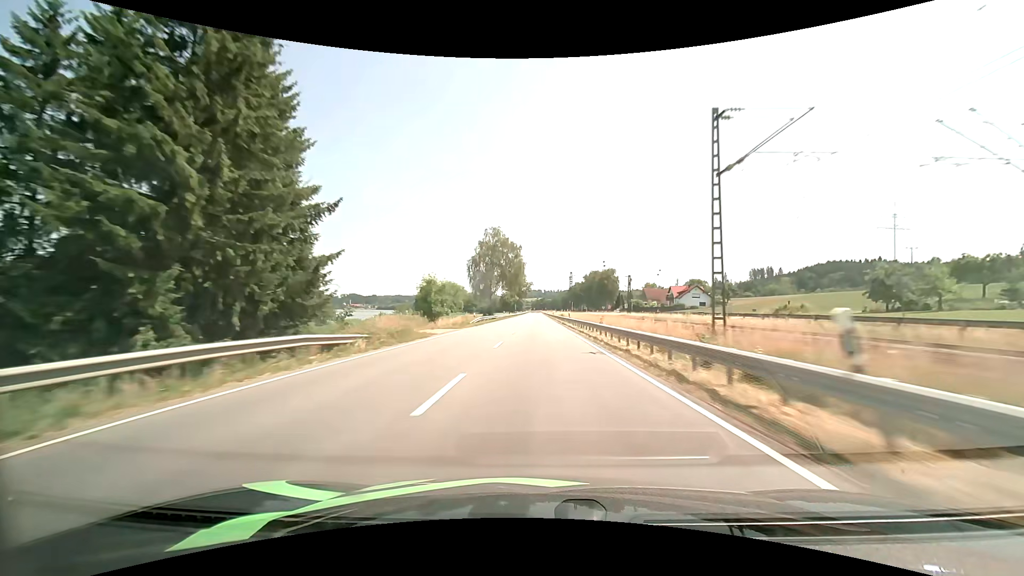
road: primary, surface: asphalt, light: Day
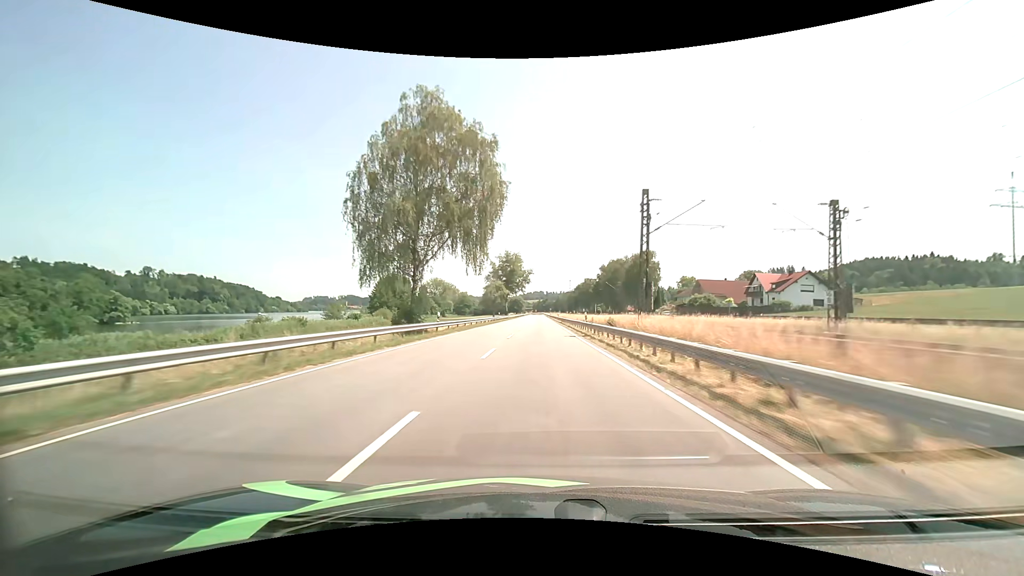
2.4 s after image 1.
(-0.2, +64.2) m; 0°
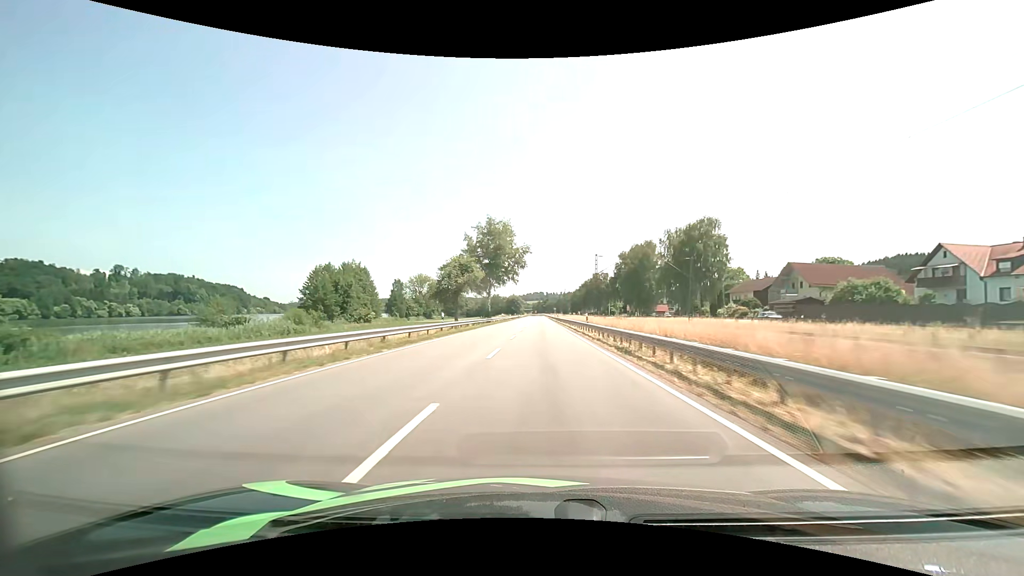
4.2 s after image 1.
(0.0, +47.6) m; 0°
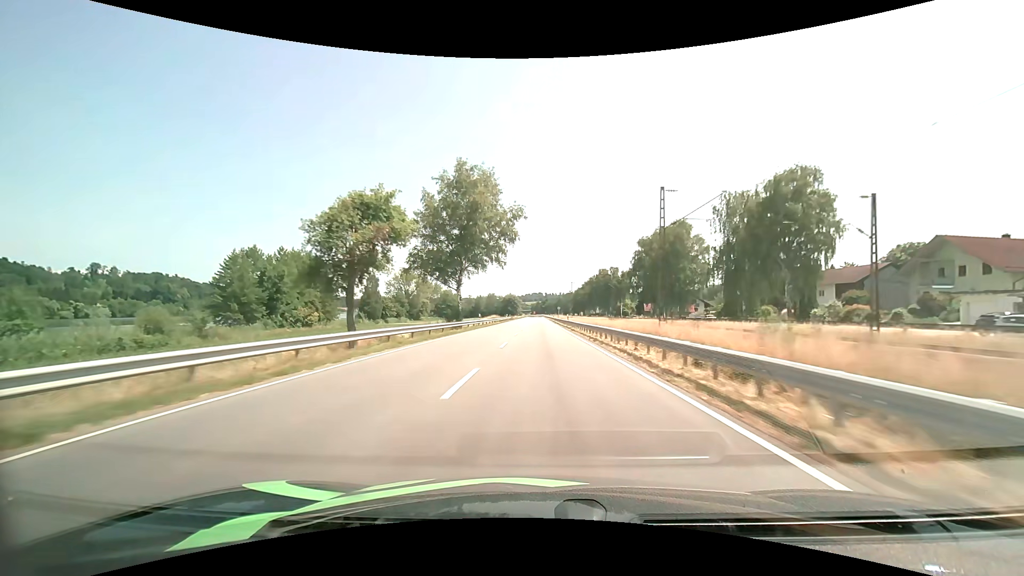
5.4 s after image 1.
(+0.1, +31.5) m; 0°
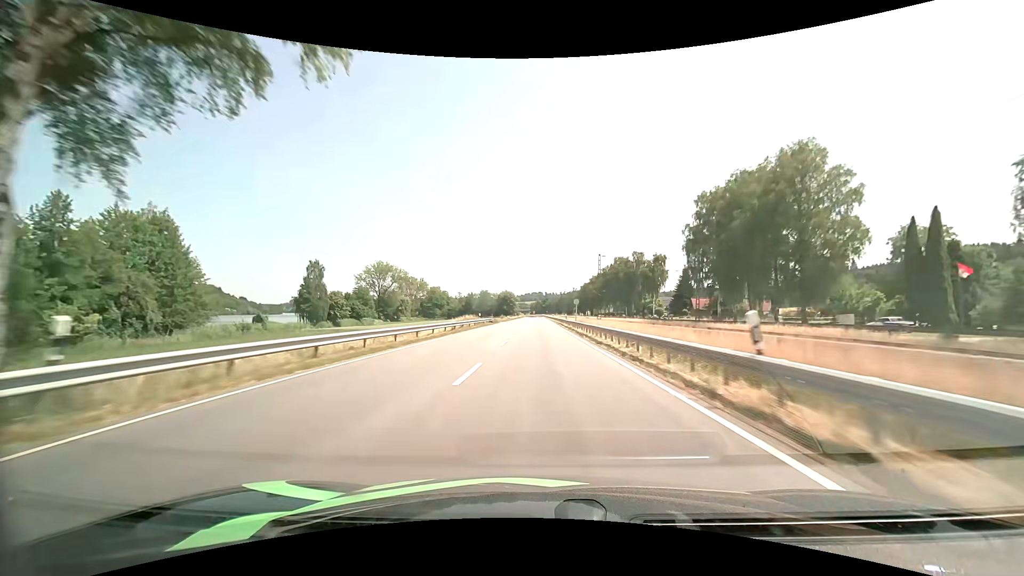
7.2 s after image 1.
(+0.1, +46.9) m; 0°
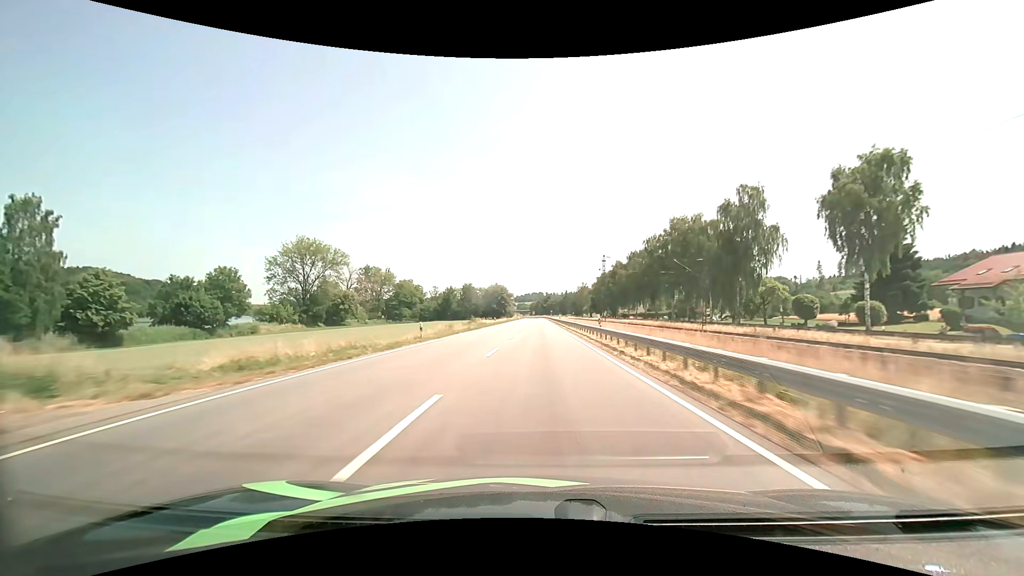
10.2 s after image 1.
(-0.1, +77.6) m; 0°
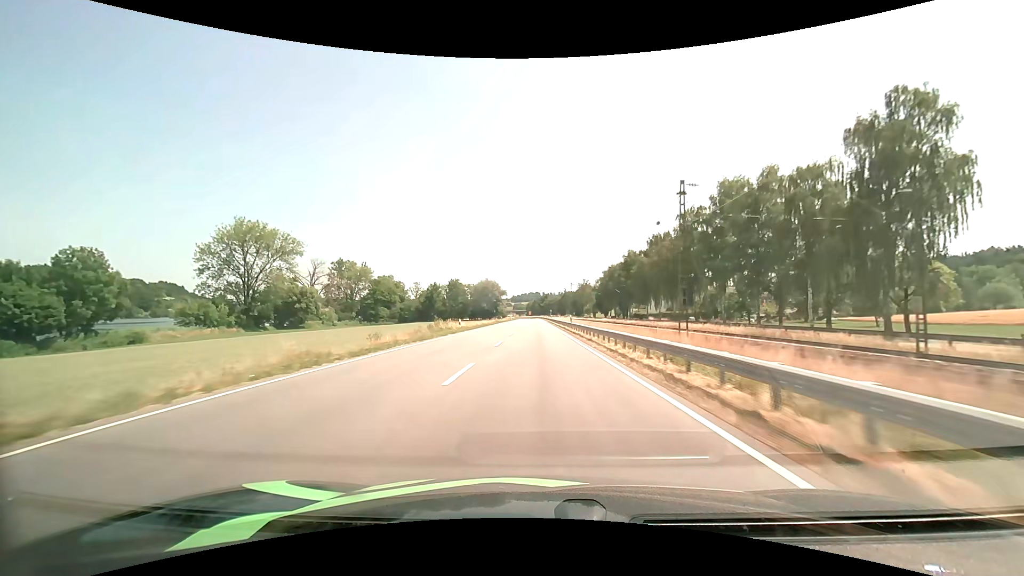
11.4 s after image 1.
(+0.1, +30.8) m; 0°
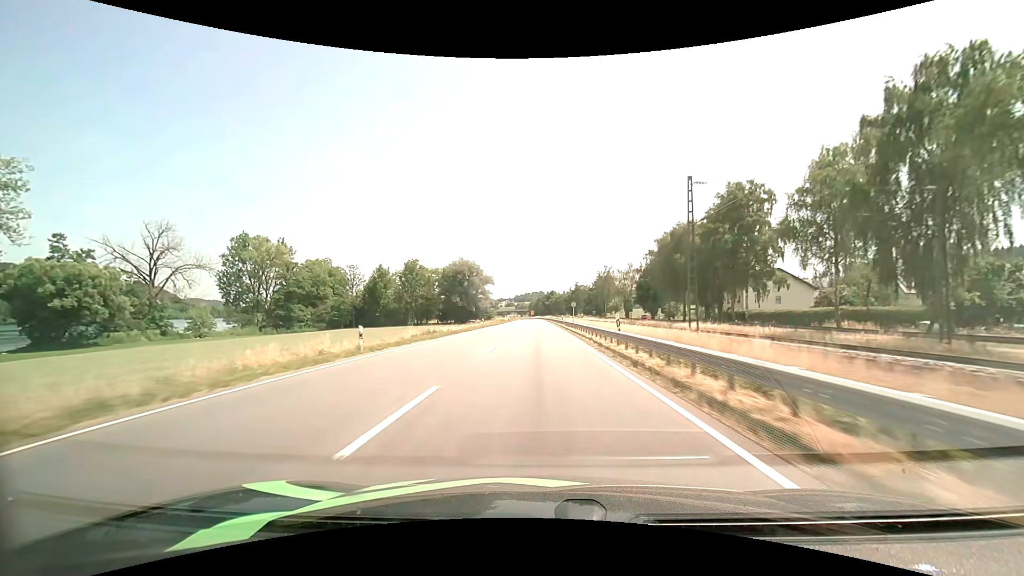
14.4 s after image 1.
(-0.2, +77.1) m; -1°
(0, +10) (0, +20) (0, +30) (0, +40) (0, +50) (0, +60) (0, +70) (0, +80) (0, +90) (0, +100) m
